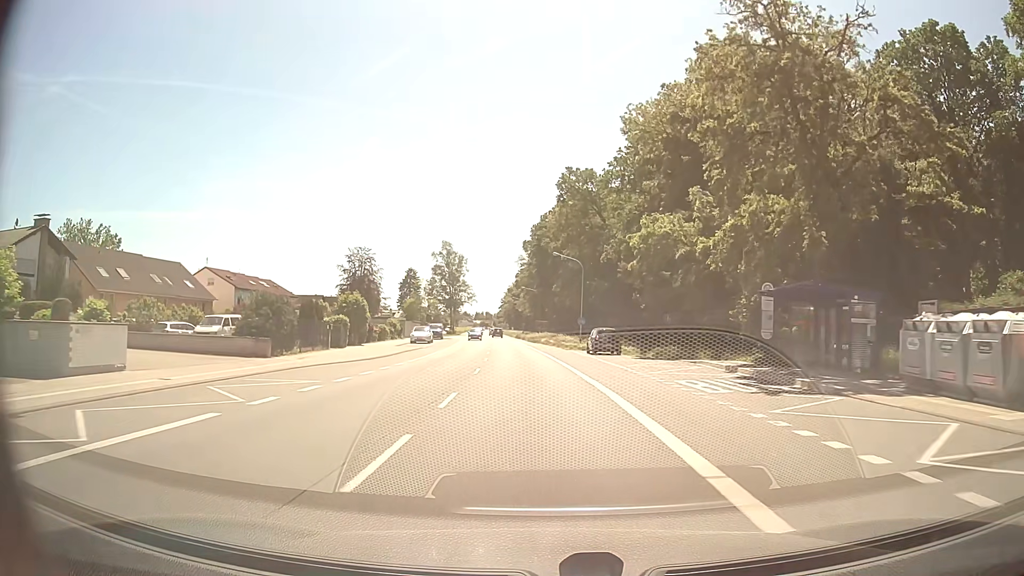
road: primary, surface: asphalt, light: Day
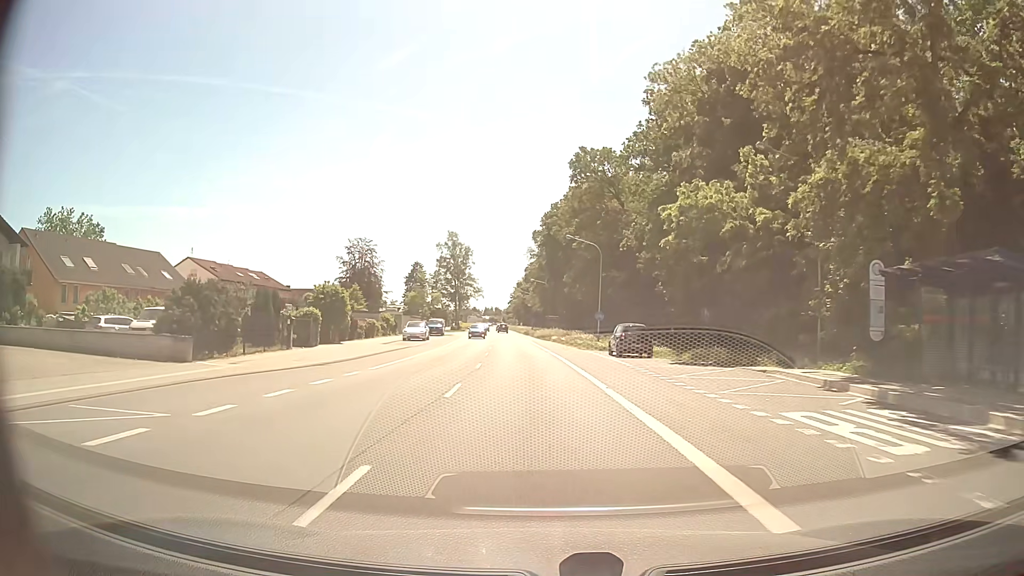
(0.0, +8.0) m; 0°
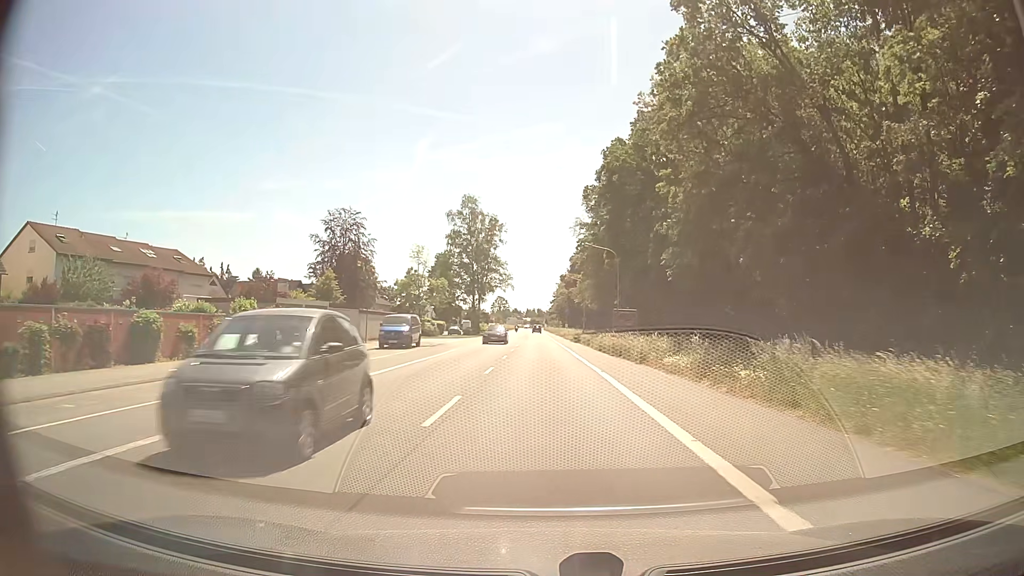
(-1.9, +39.9) m; -4°
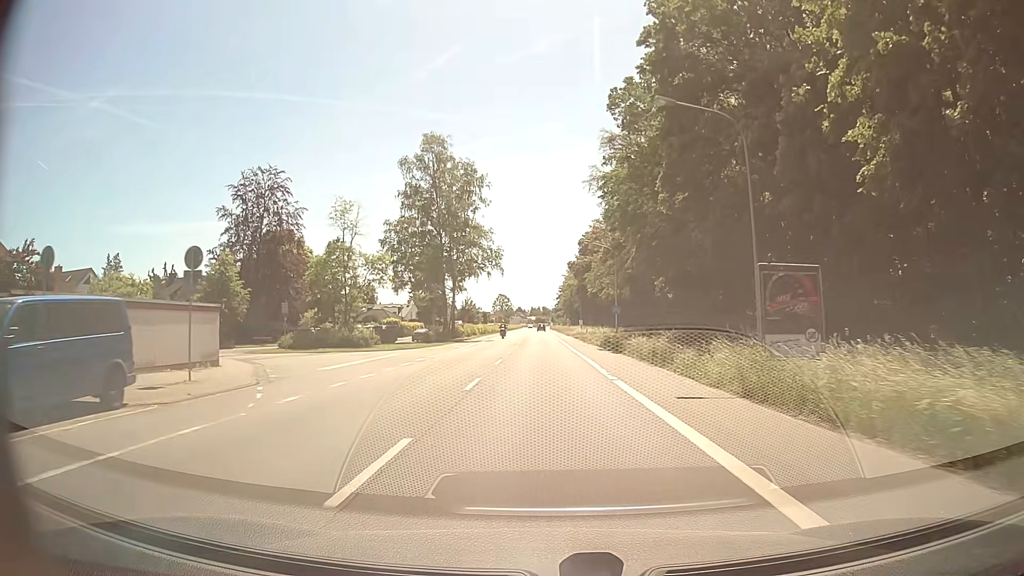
(0.0, +32.0) m; -1°
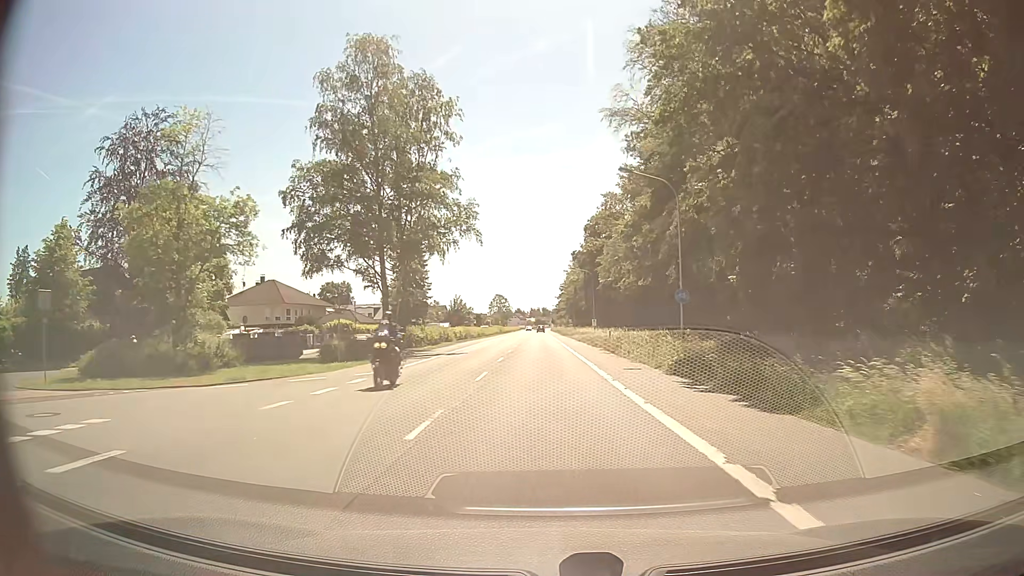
(0.0, +24.0) m; 0°
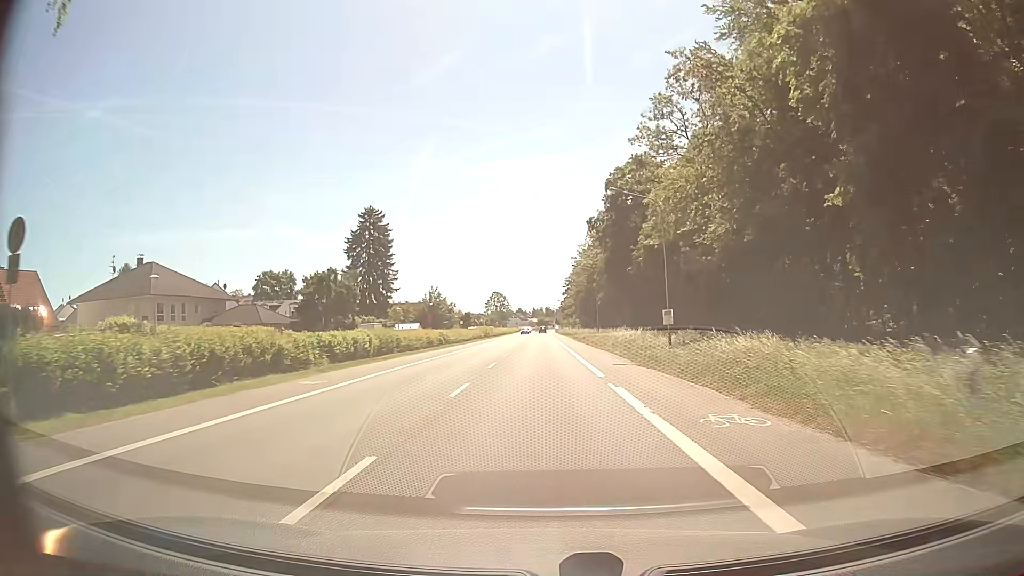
(-0.1, +40.0) m; 0°
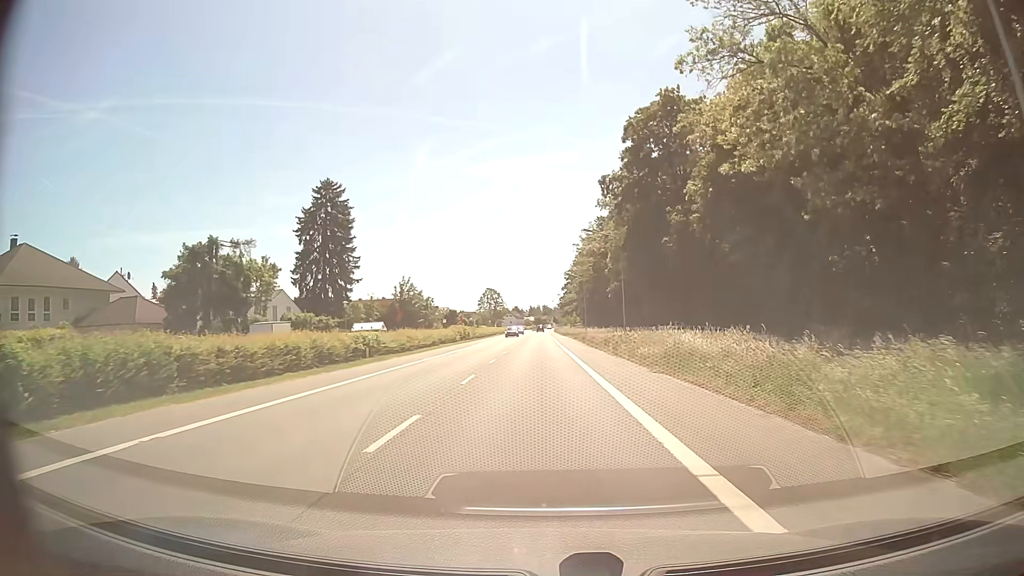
(0.0, +23.9) m; 0°
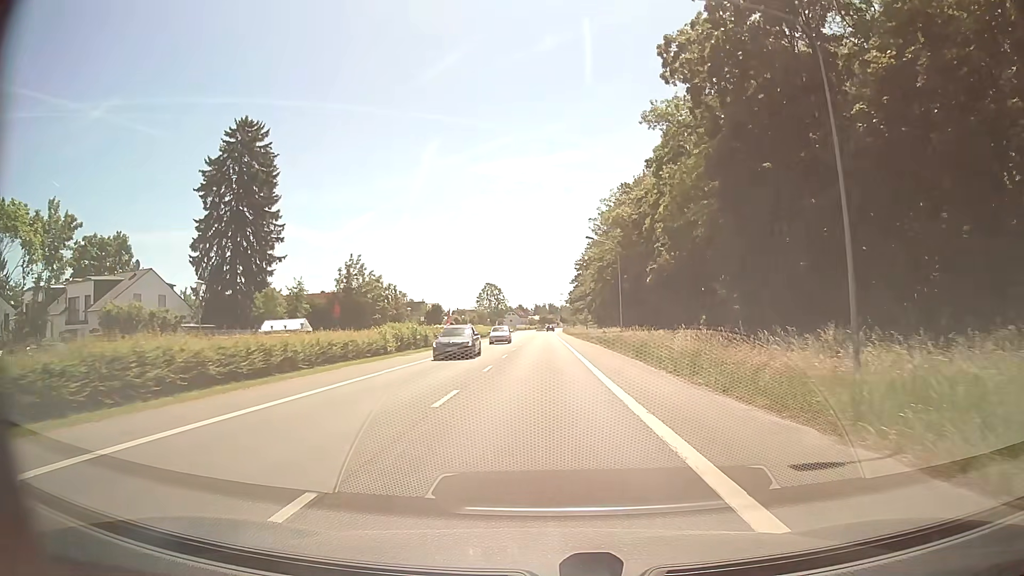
(-0.2, +31.8) m; -1°
(0, +10) (0, +20) (0, +30) (0, +40) (0, +50) (0, +60) (0, +70) (0, +80) (0, +90) (0, +100) m
